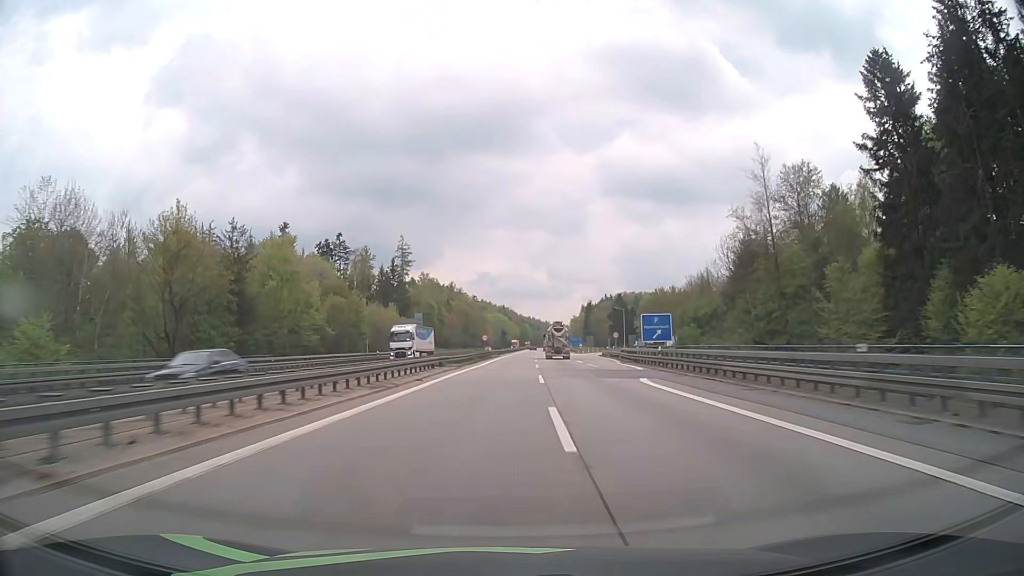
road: motorway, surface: asphalt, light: Day
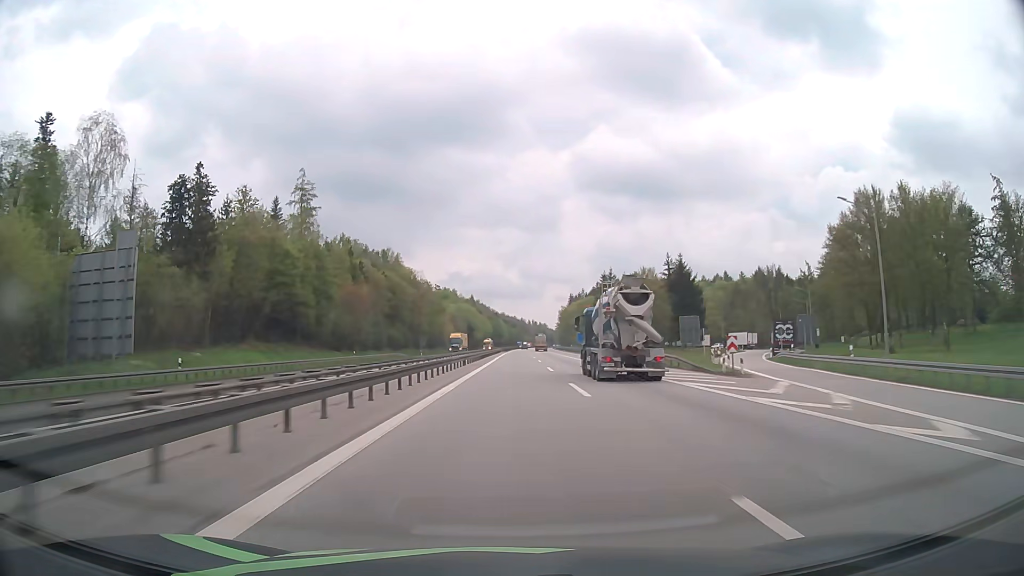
(+2.2, +97.9) m; +2°
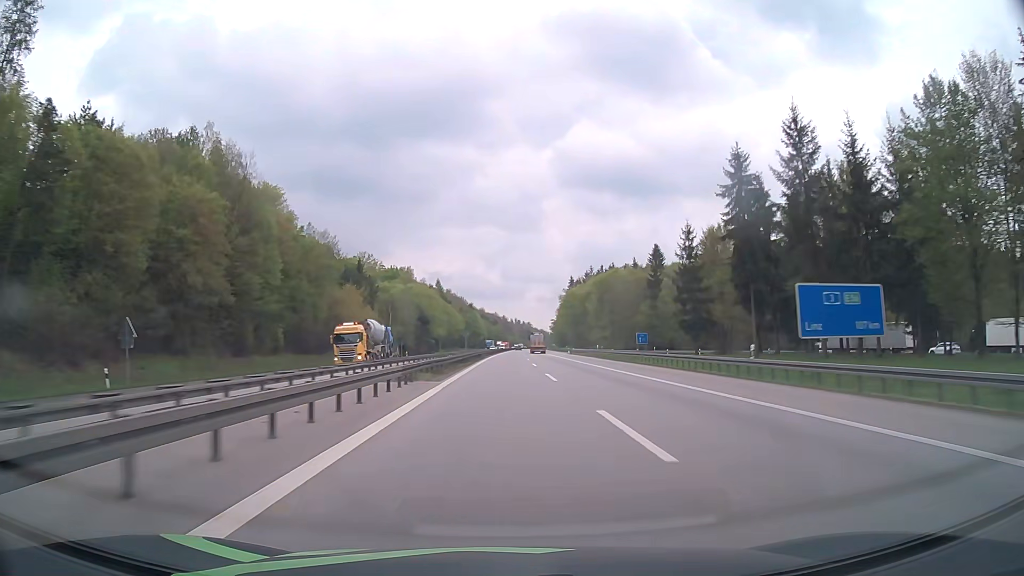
(+1.7, +101.0) m; +2°
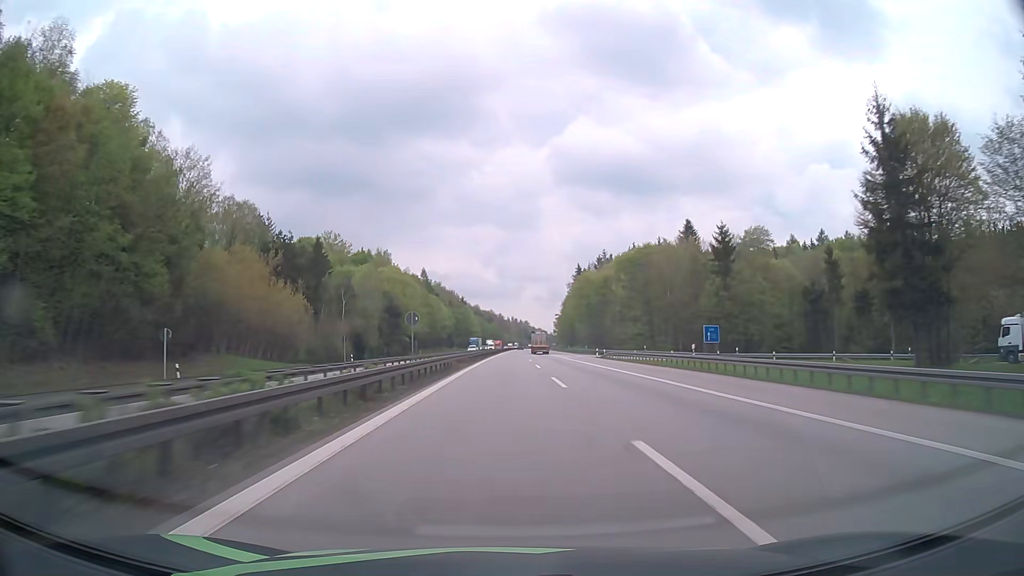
(0.0, +40.8) m; 0°
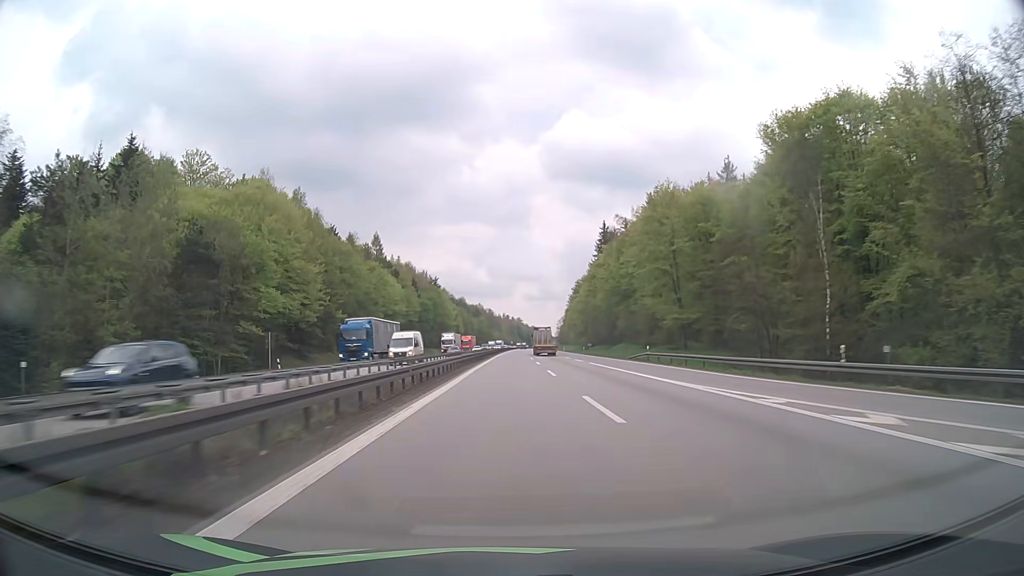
(+0.3, +82.0) m; +1°
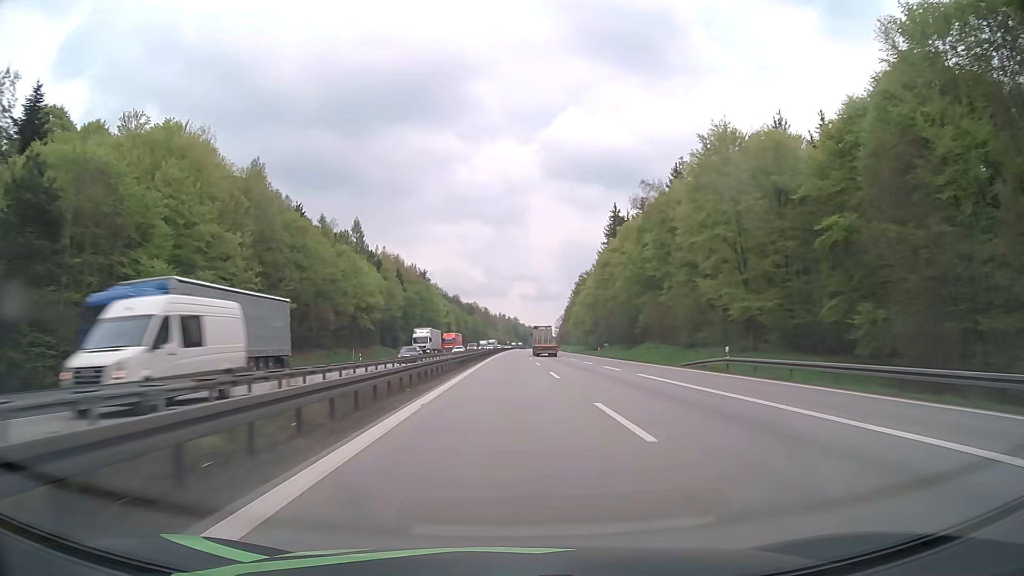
(0.0, +20.6) m; 0°
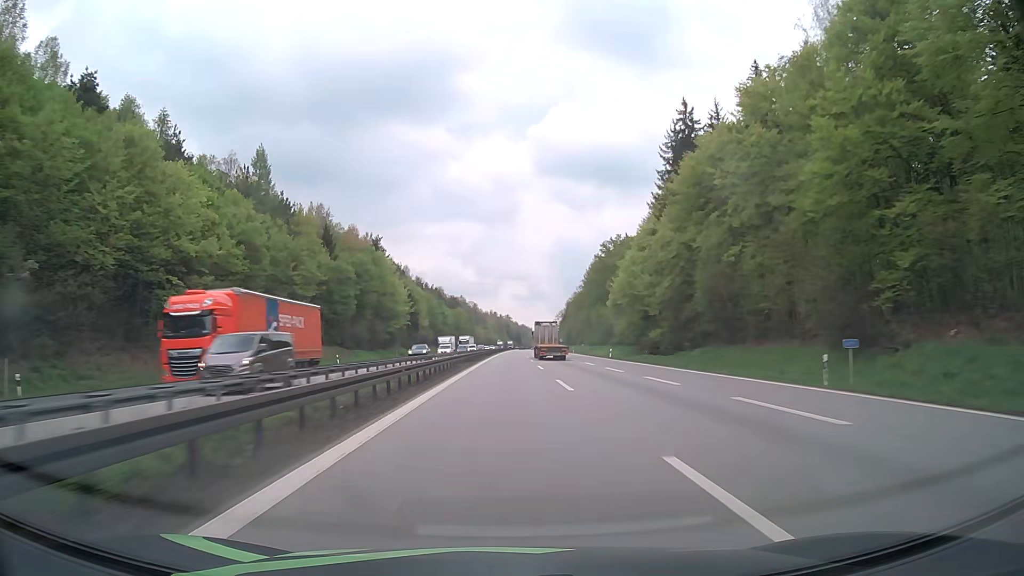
(+0.5, +61.8) m; +1°
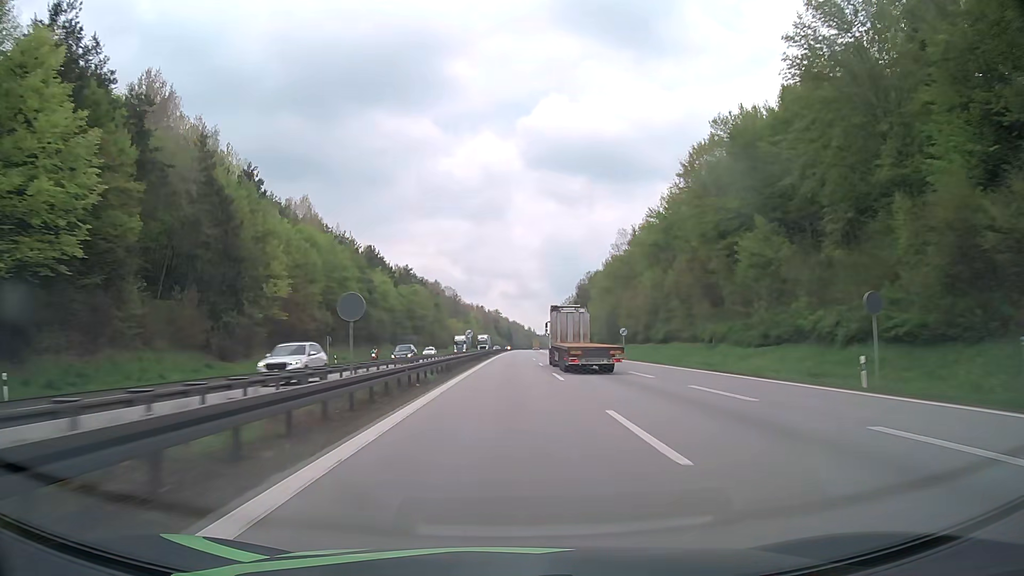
(+0.9, +103.2) m; +1°
(0, +10) (0, +20) (0, +30) (0, +40) (0, +50) (0, +60) (0, +70) (+1, +80) (+1, +90) (+1, +100) m
